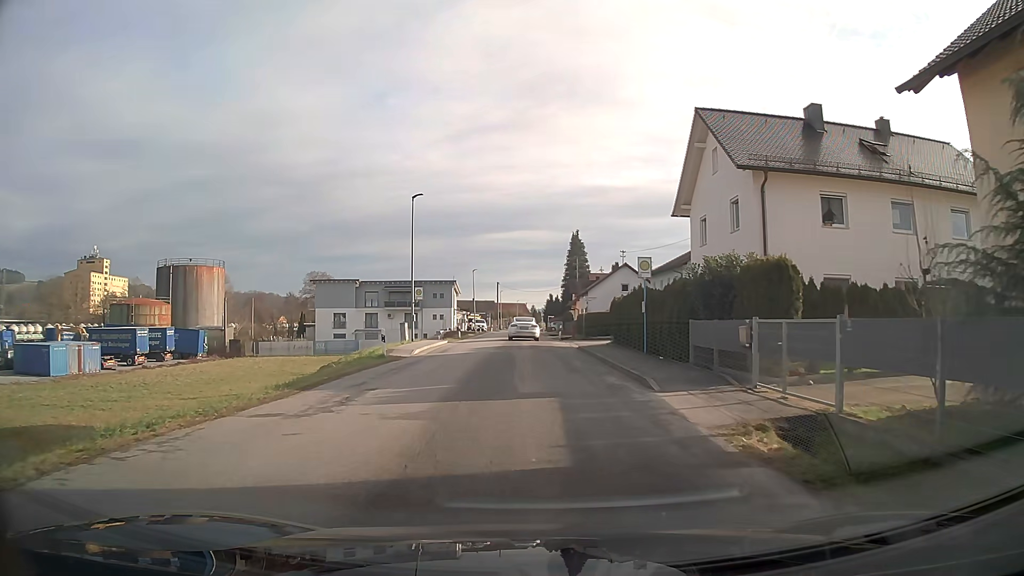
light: Day
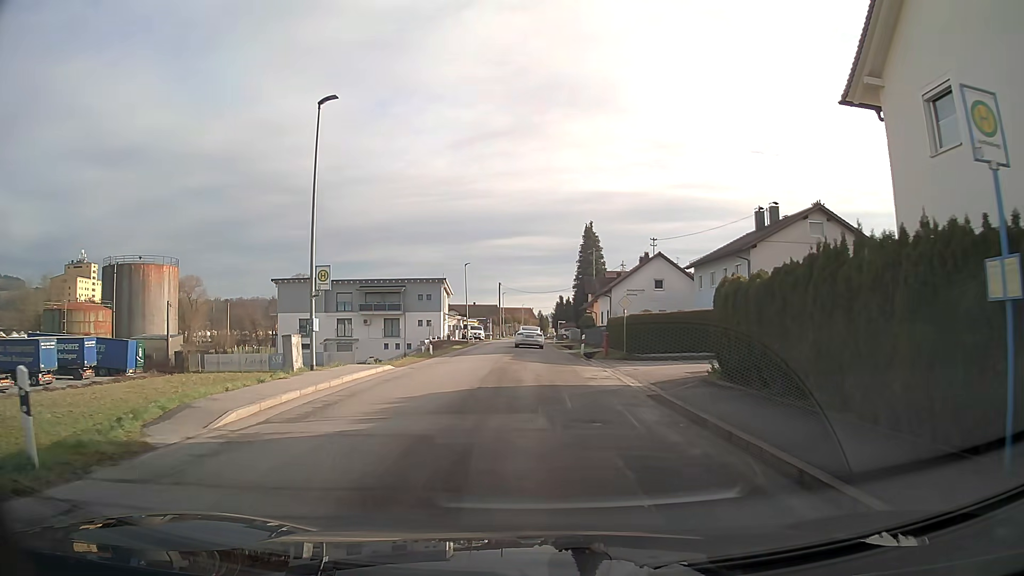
(-0.1, +17.8) m; -1°
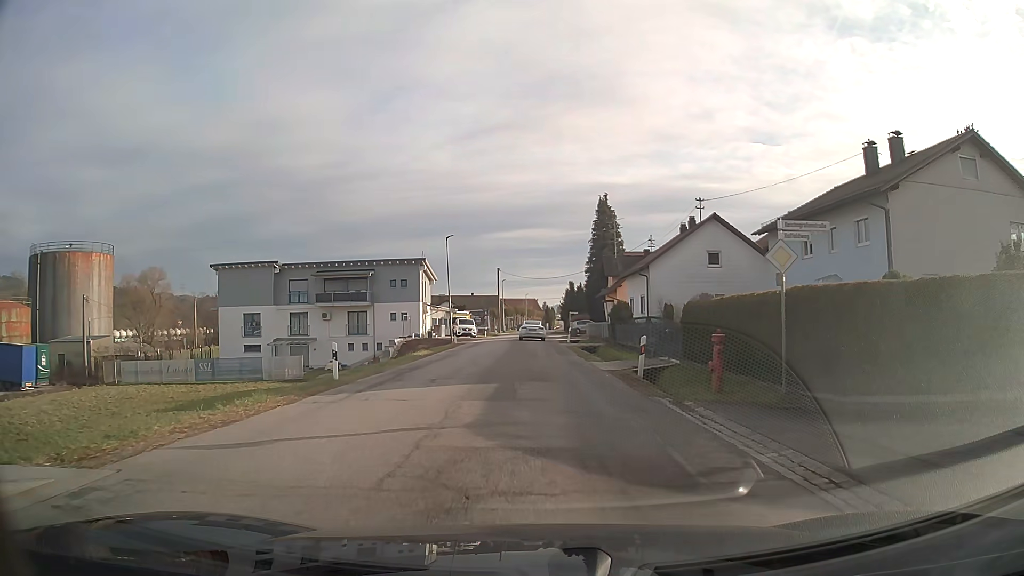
(-0.1, +17.9) m; 0°
(0, +10) (0, +20) (0, +30) (0, +40) (0, +50) (0, +60) (0, +70) (+1, +80) (+1, +90) (+1, +100) m
